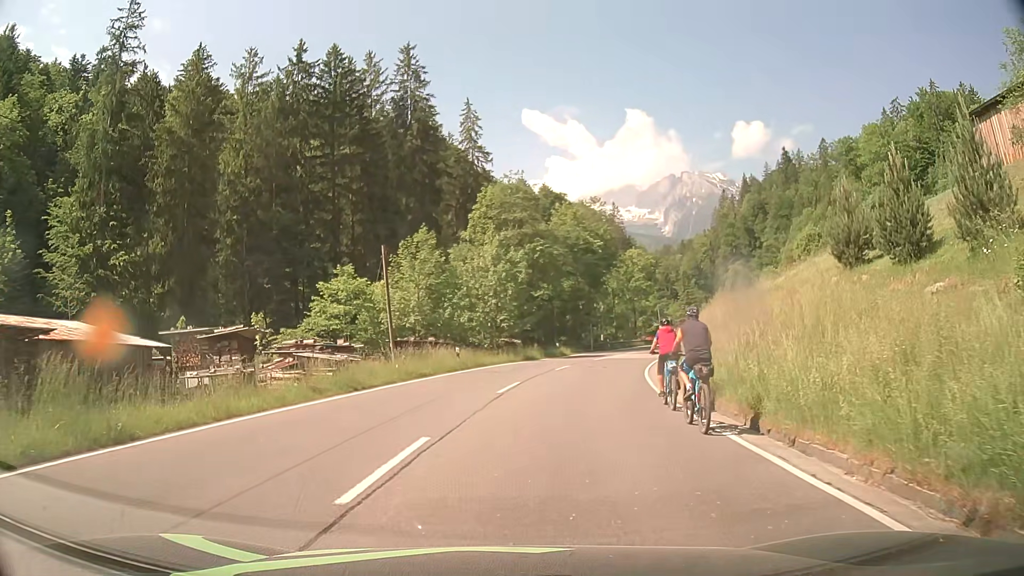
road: primary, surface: asphalt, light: Day
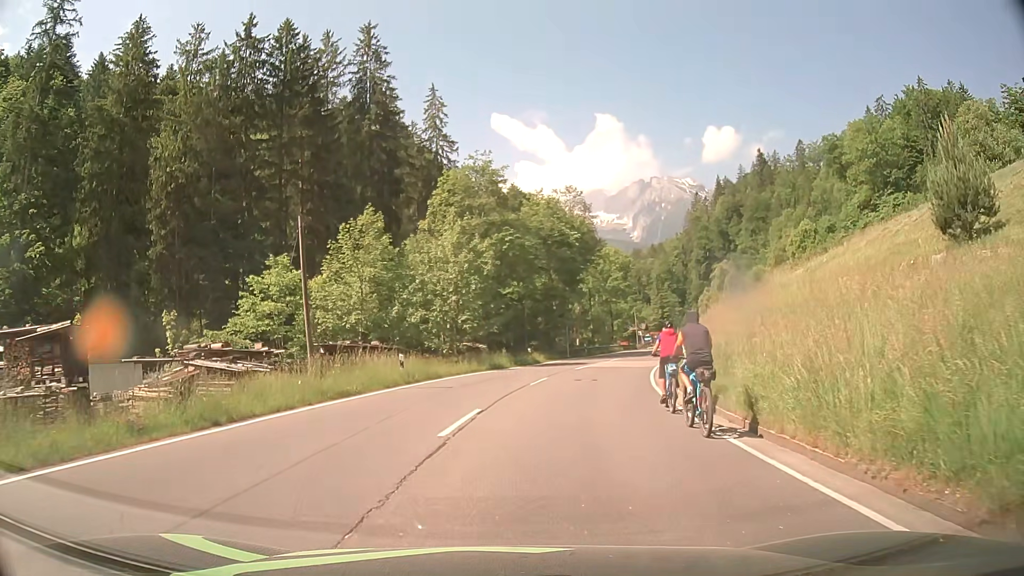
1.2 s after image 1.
(+0.2, +7.6) m; +3°
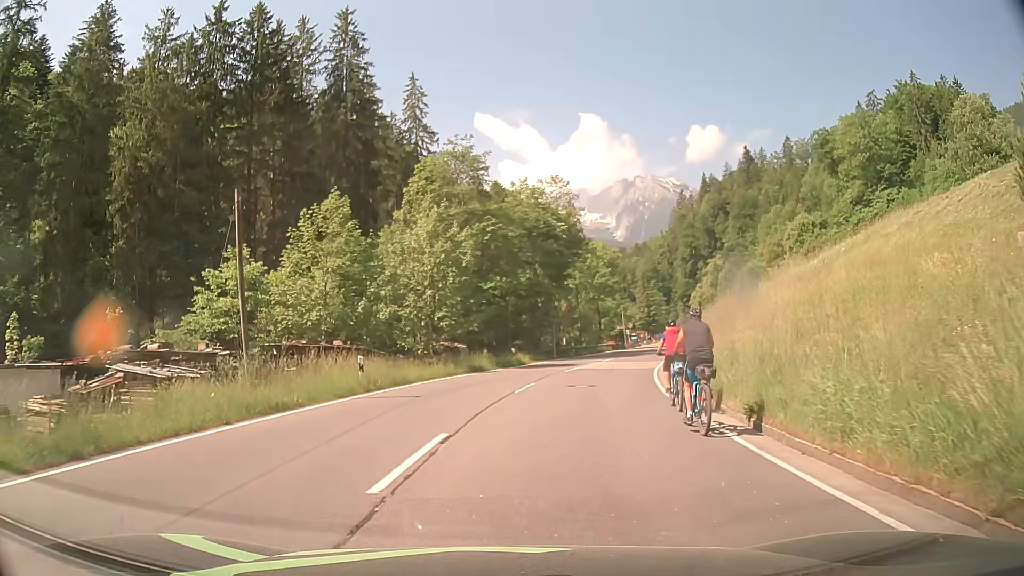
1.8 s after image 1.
(0.0, +3.9) m; +1°
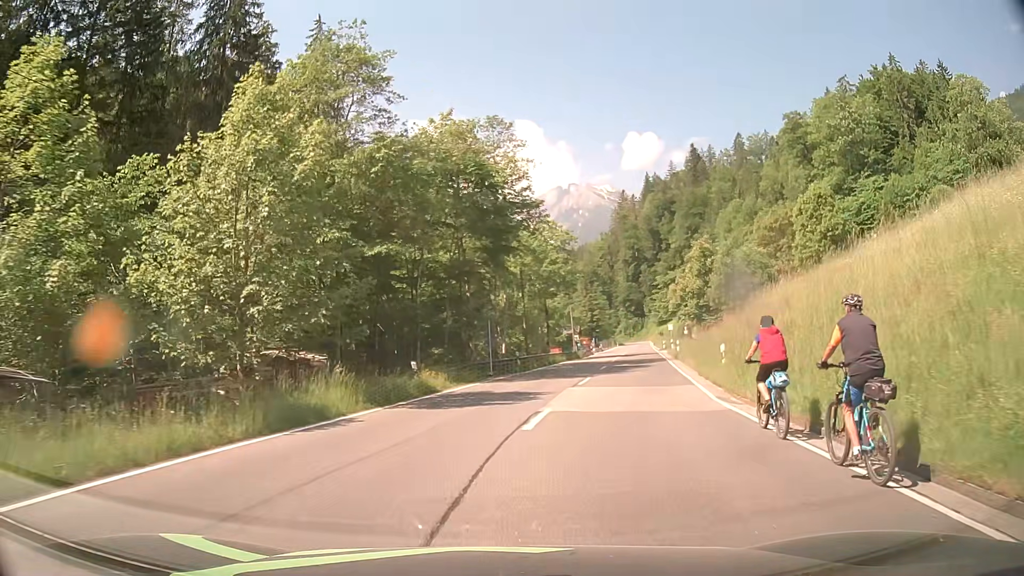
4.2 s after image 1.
(+1.0, +19.3) m; +6°
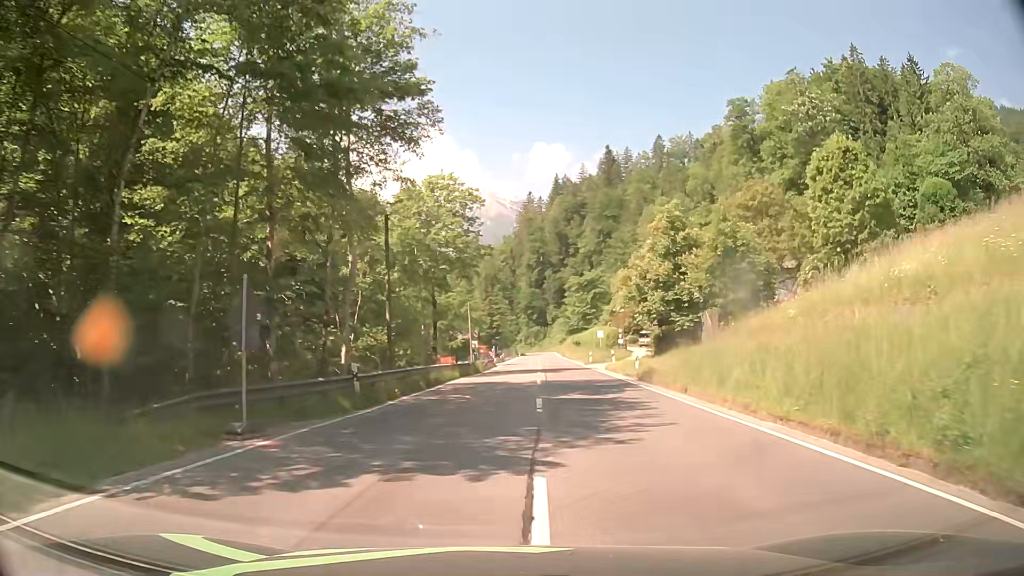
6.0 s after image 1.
(+1.6, +20.0) m; +8°
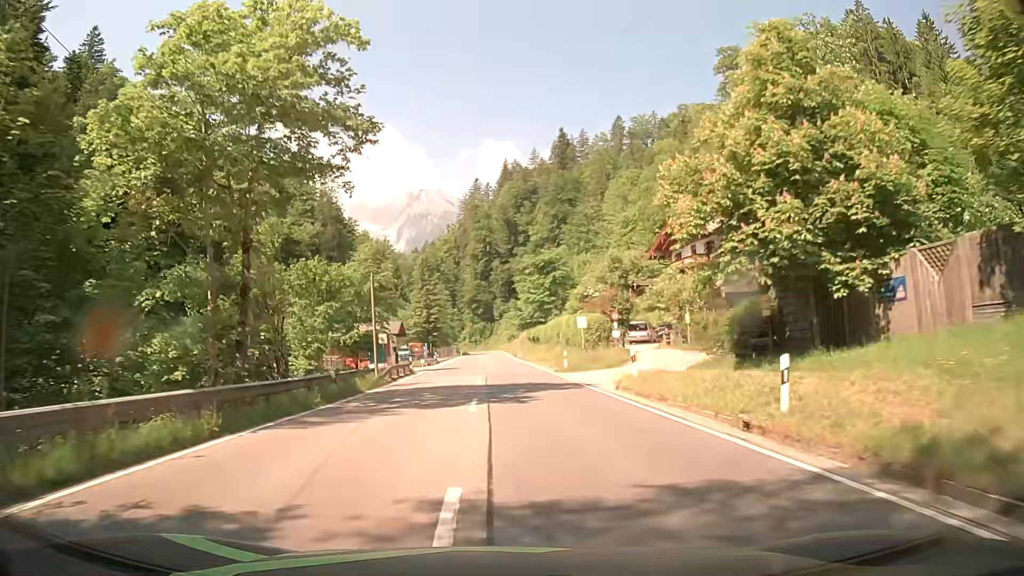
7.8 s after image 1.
(+1.6, +24.6) m; +5°
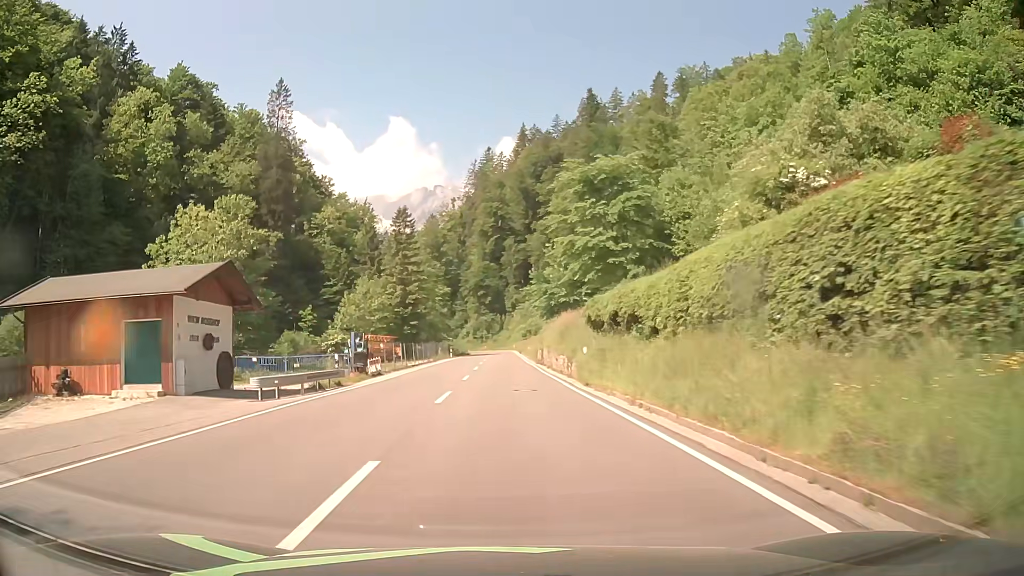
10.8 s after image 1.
(-0.4, +47.2) m; -1°
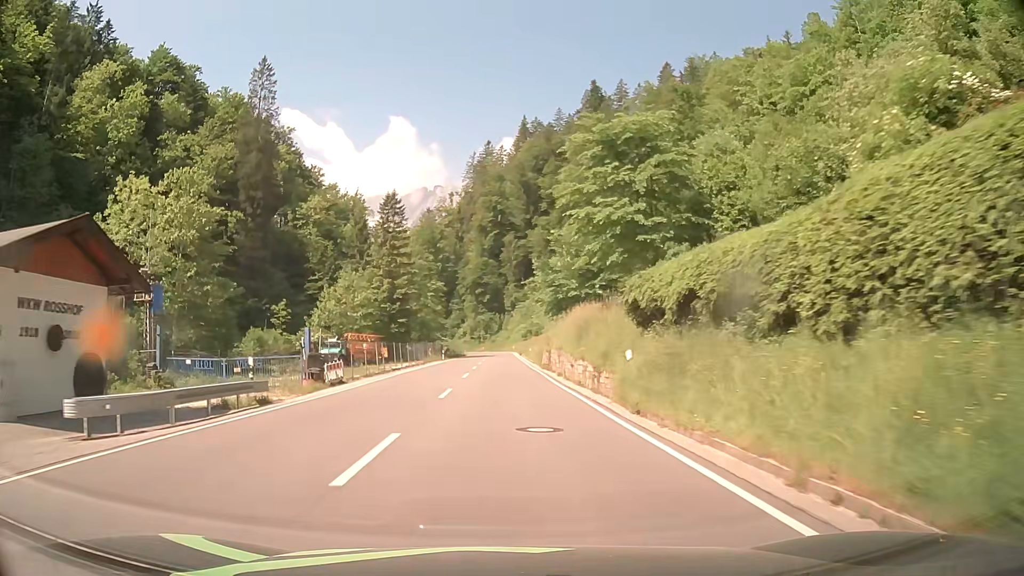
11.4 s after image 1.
(0.0, +9.5) m; 0°
(0, +10) (0, +20) (0, +30) (0, +40) (0, +50) (0, +60) (0, +70) (0, +80) (0, +90) (-1, +100) m
